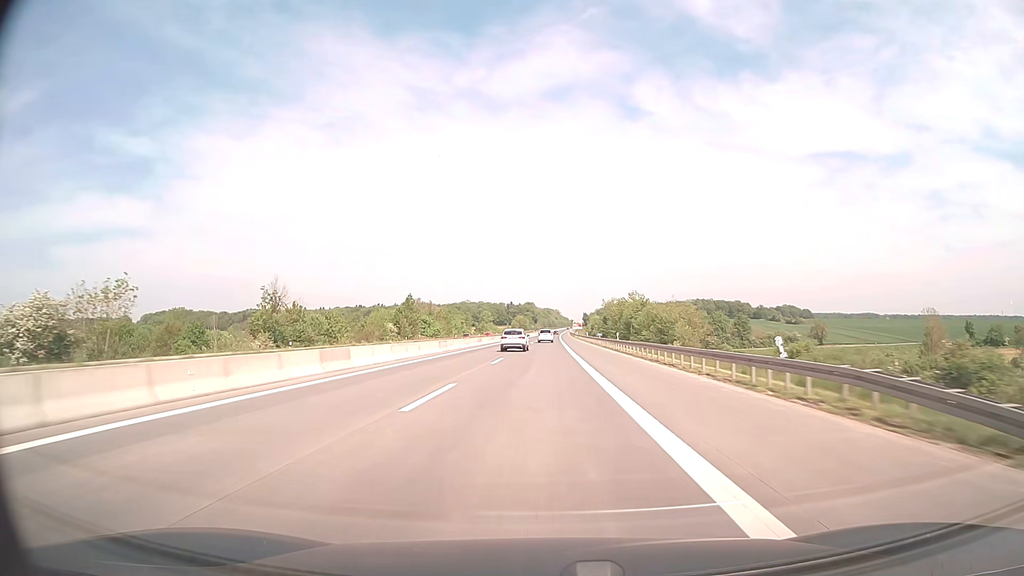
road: motorway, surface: asphalt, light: Day
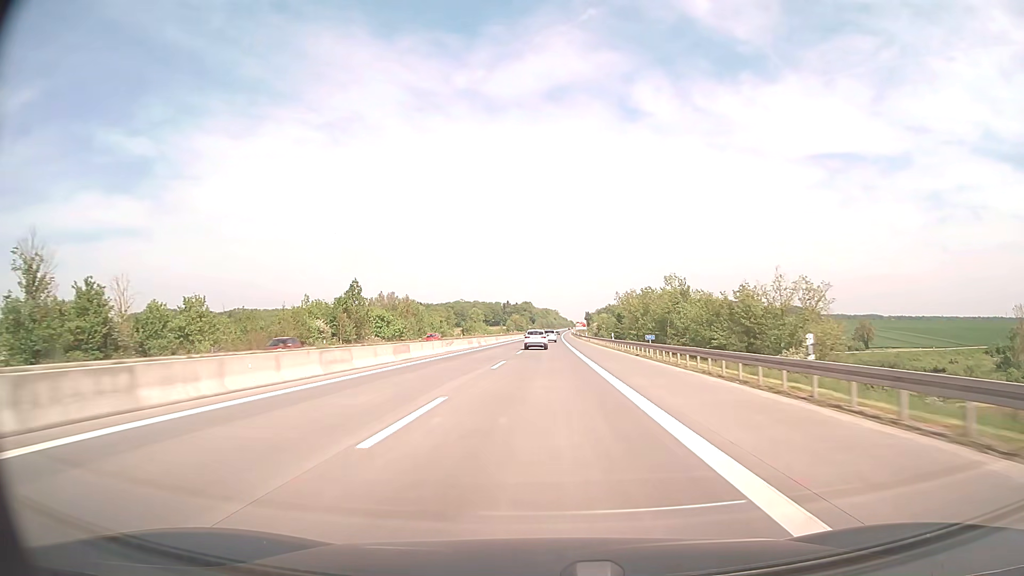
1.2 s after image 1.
(0.0, +39.6) m; 0°
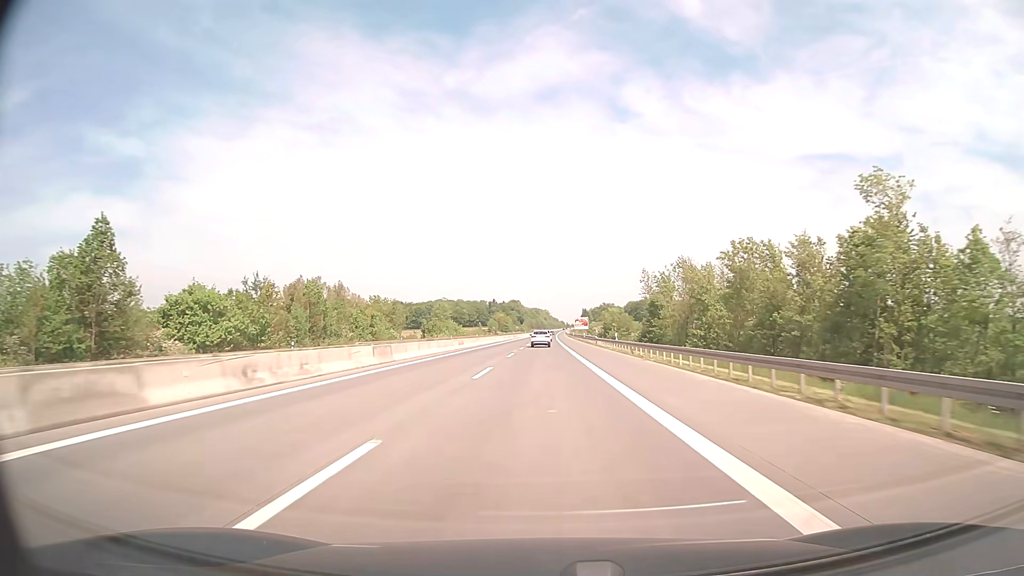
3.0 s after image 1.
(+0.5, +59.4) m; +1°
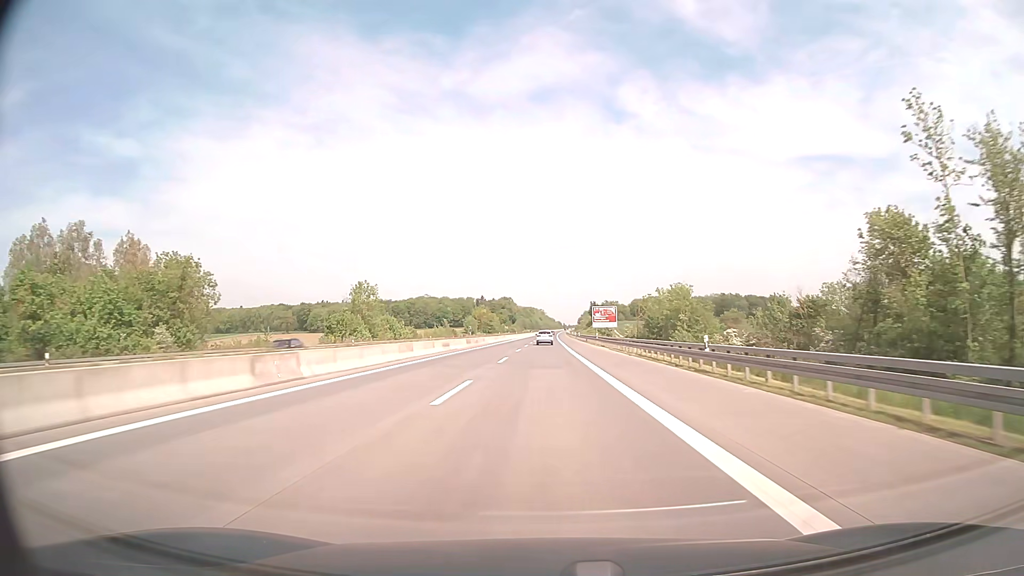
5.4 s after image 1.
(+0.2, +79.2) m; 0°
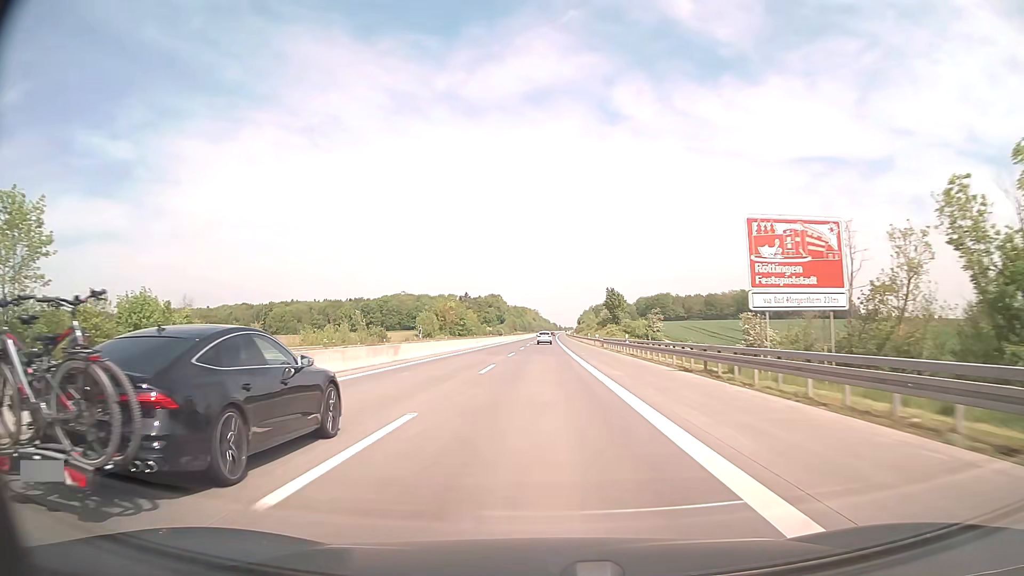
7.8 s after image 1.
(+0.3, +79.2) m; 0°
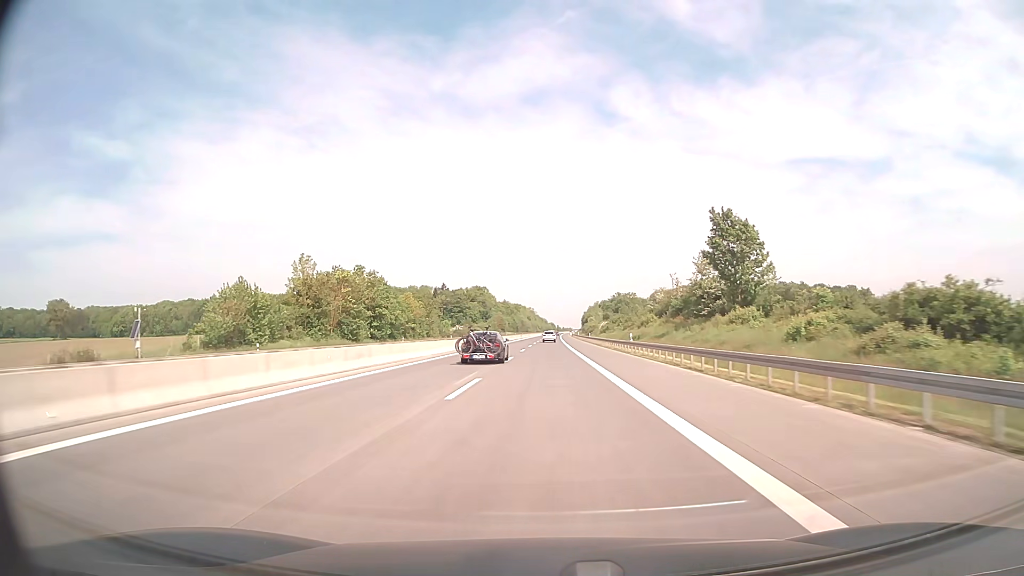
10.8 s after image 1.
(+0.3, +99.0) m; 0°
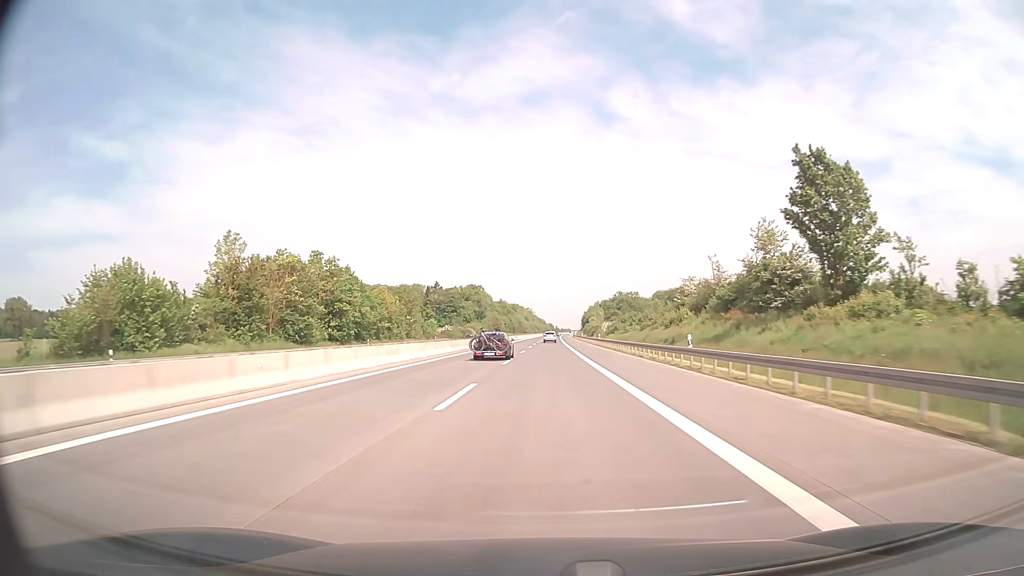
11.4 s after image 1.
(0.0, +19.8) m; 0°
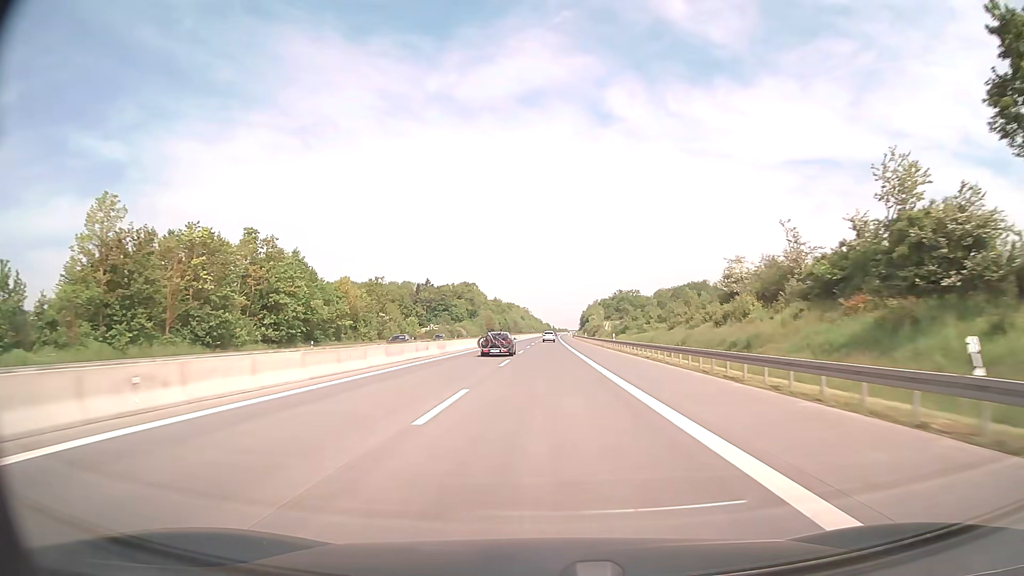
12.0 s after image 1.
(0.0, +19.8) m; 0°
(0, +10) (0, +20) (0, +30) (0, +40) (0, +50) (0, +60) (+1, +70) (+1, +80) (+1, +90) (+1, +100) m
